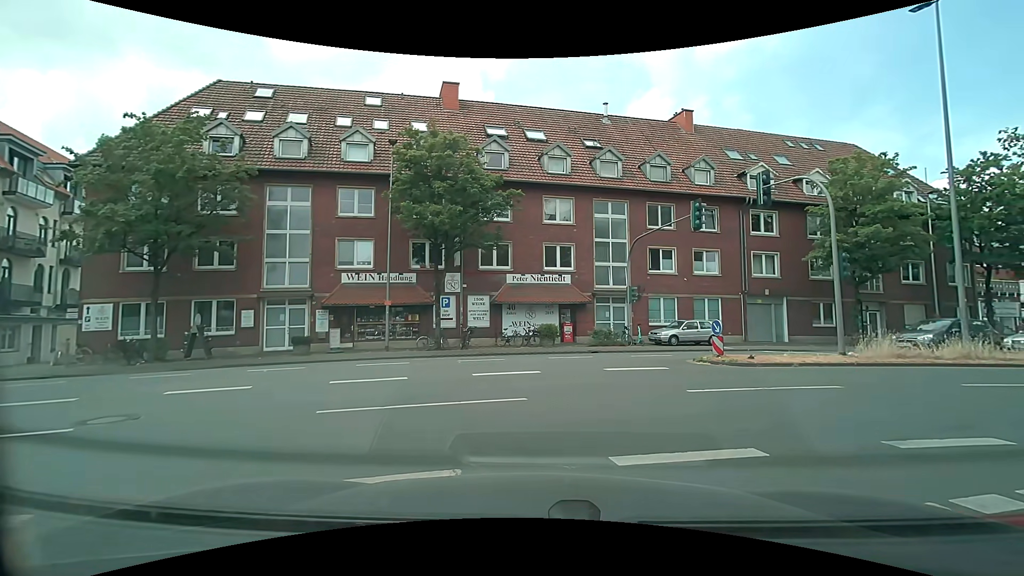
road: residential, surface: asphalt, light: Day
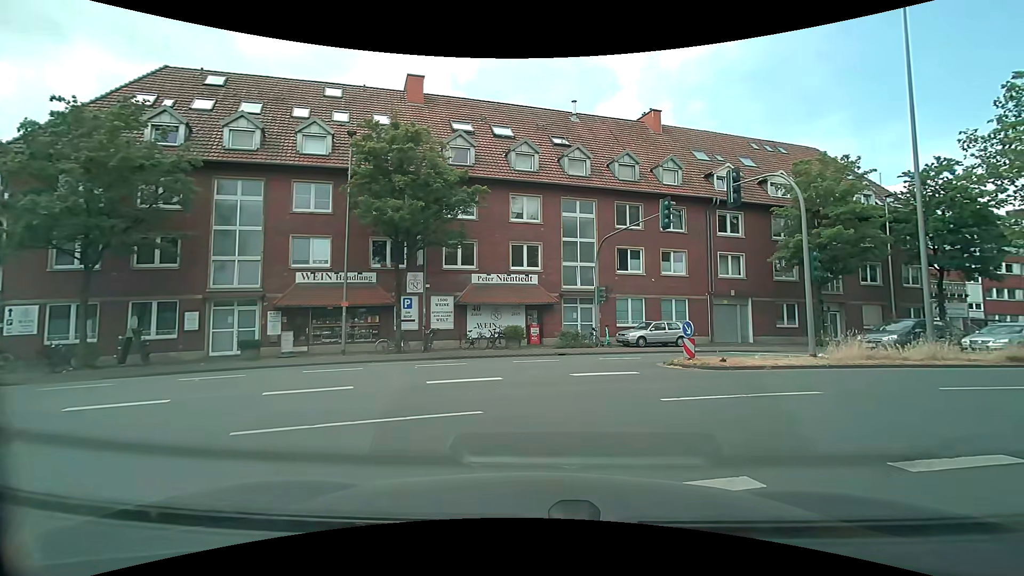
(0.0, +1.0) m; +6°
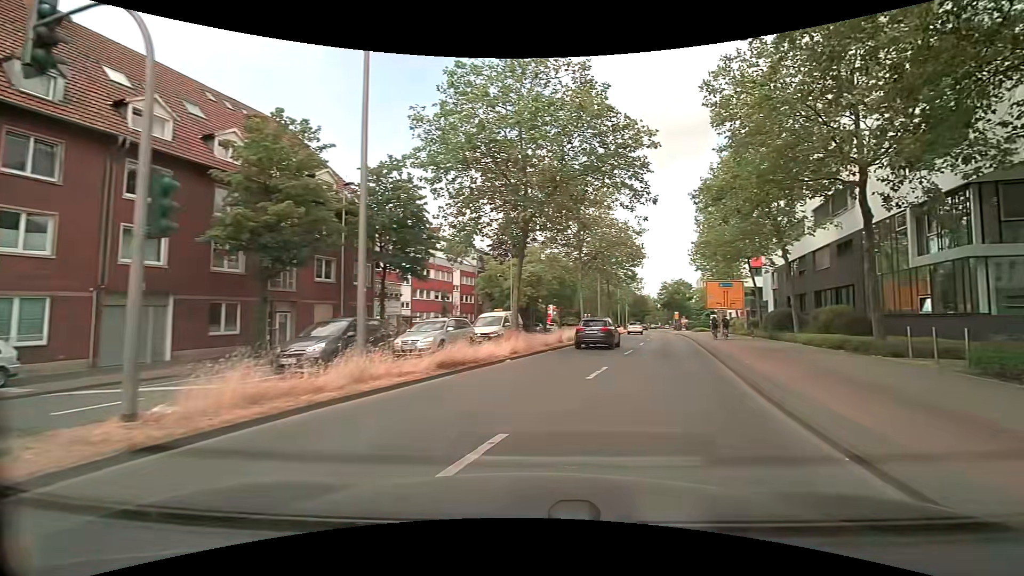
(+4.2, +9.0) m; +51°
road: secondary
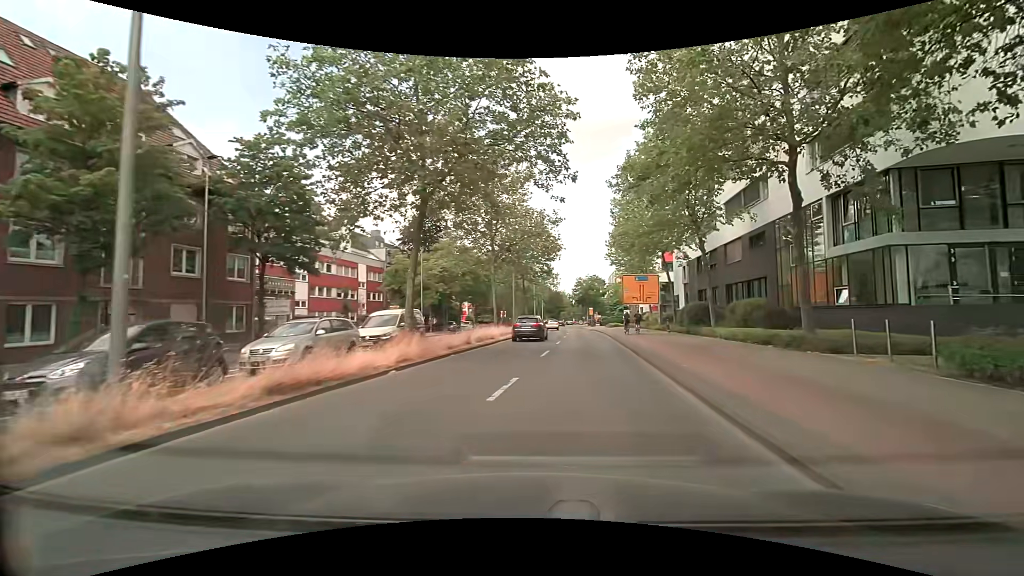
(+0.4, +3.7) m; +11°
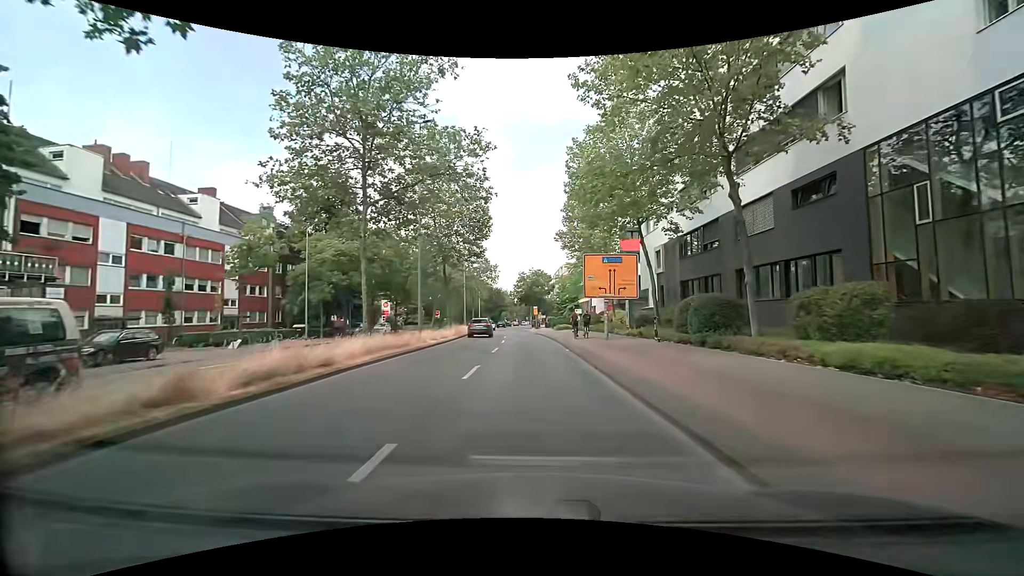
(+1.0, +15.2) m; +6°
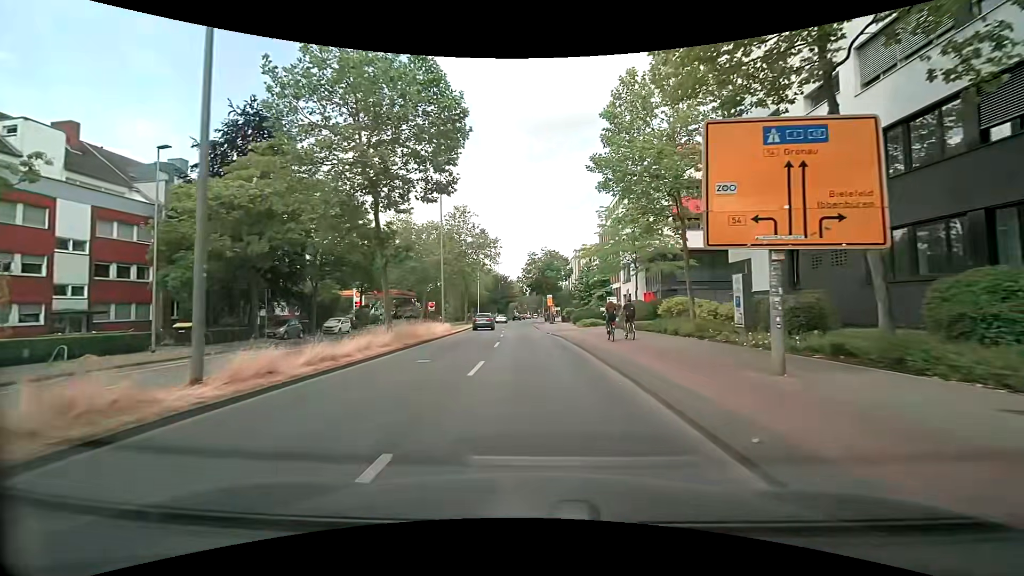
(-0.3, +18.9) m; -1°
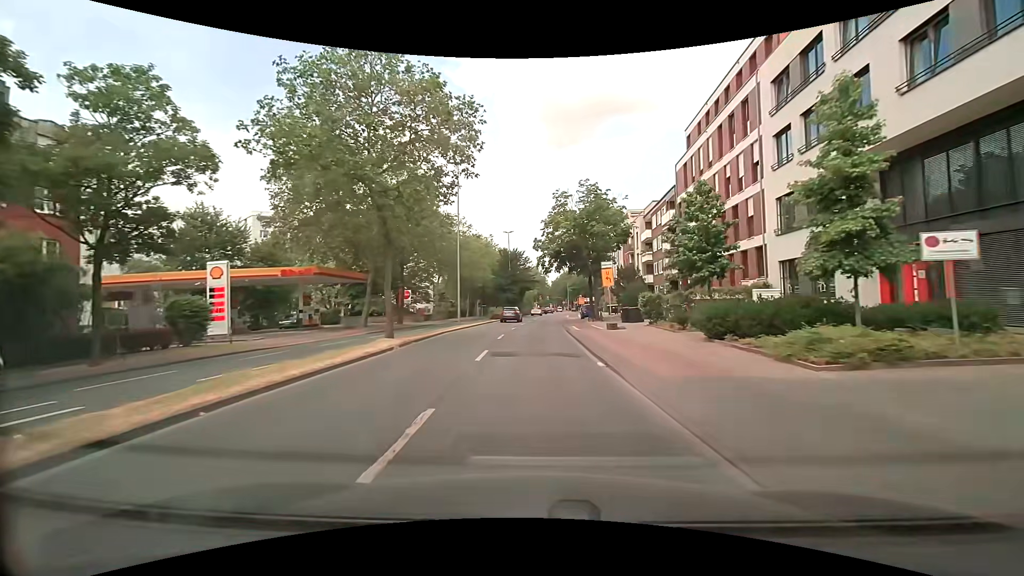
(-1.0, +34.0) m; -3°
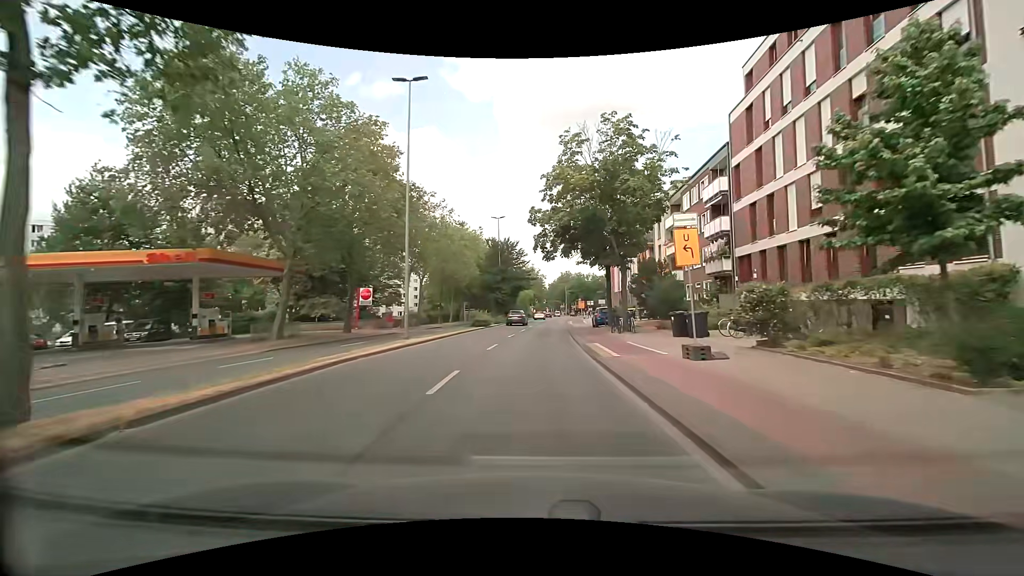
(+0.1, +13.8) m; +1°
